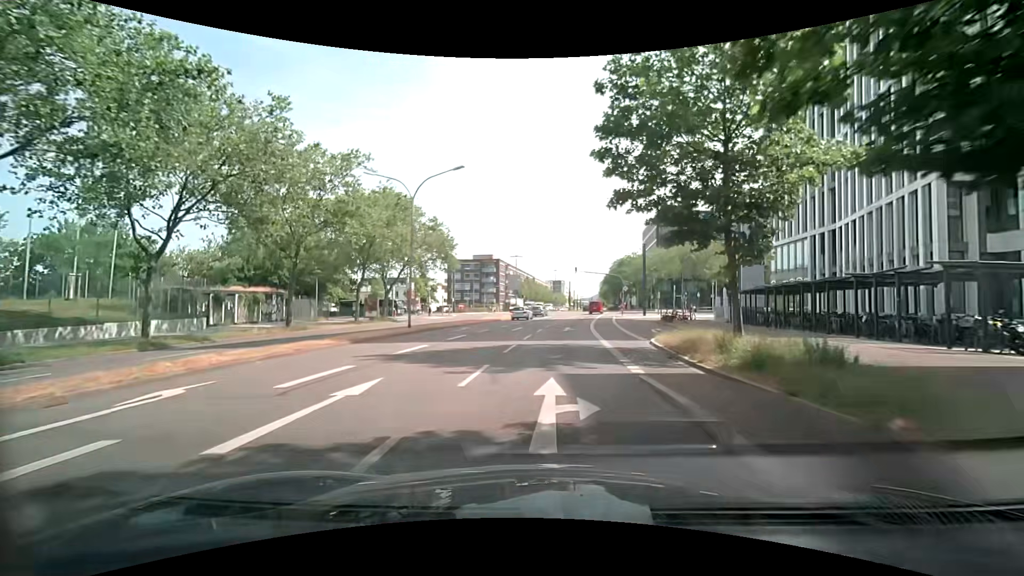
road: secondary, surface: asphalt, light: Day
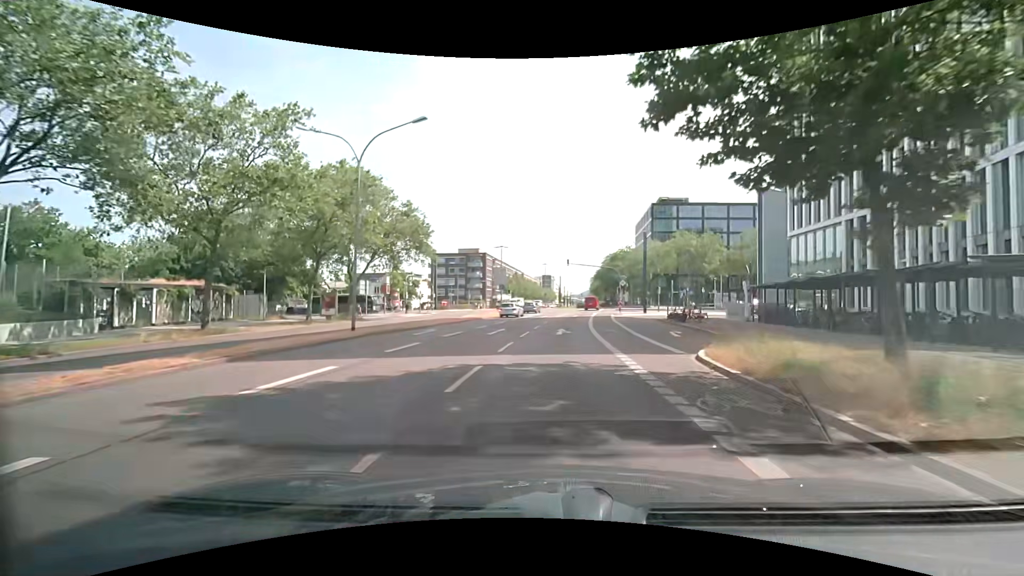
(+0.1, +7.2) m; +1°
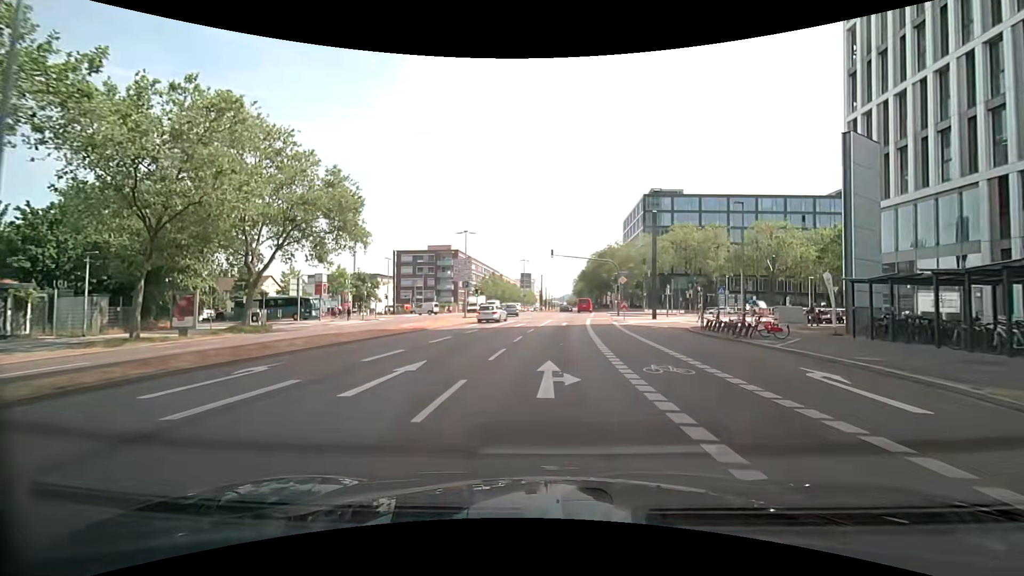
(+0.3, +14.5) m; +3°
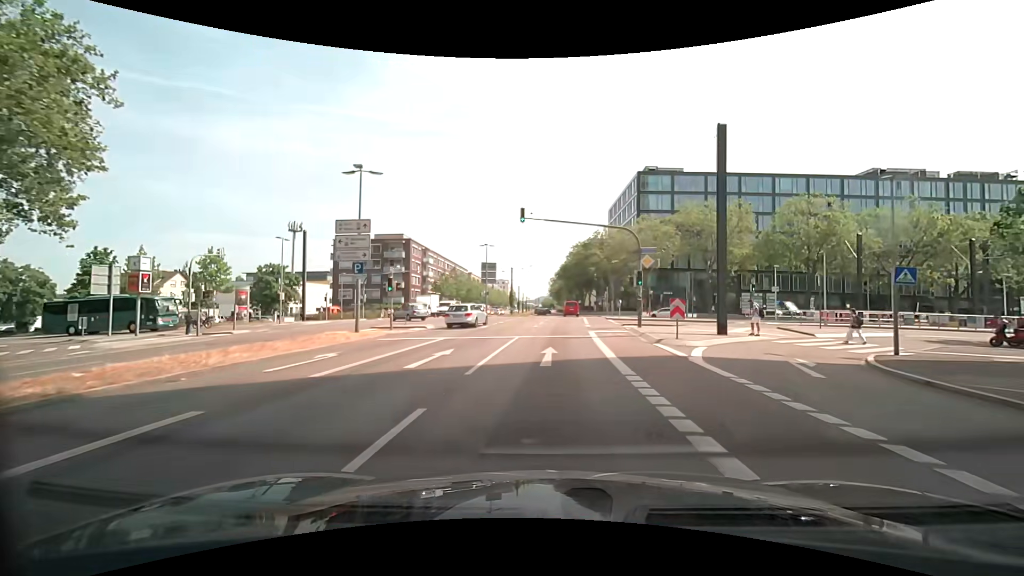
(+0.5, +21.8) m; +2°
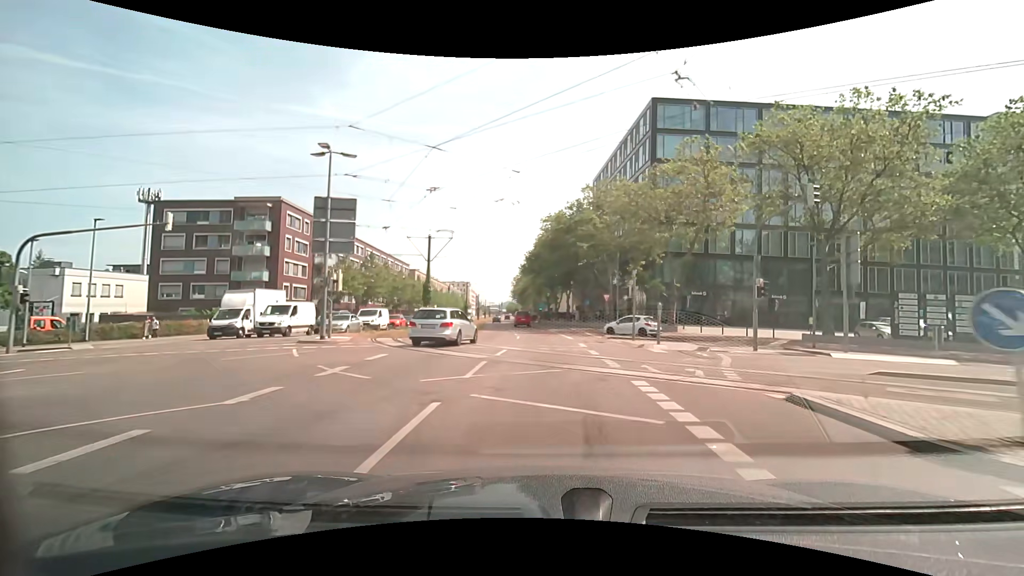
(+1.4, +36.2) m; +5°
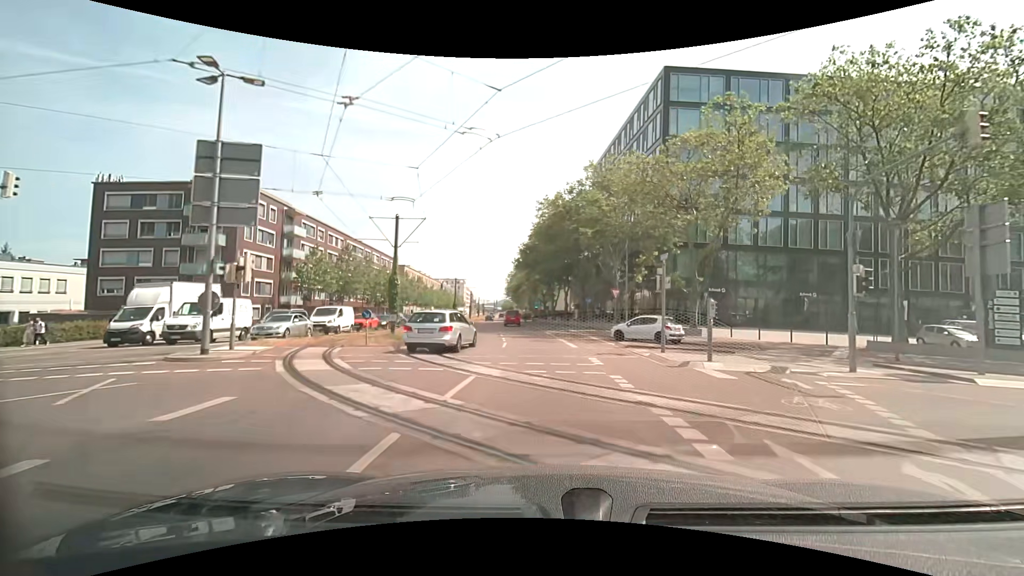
(0.0, +7.2) m; 0°
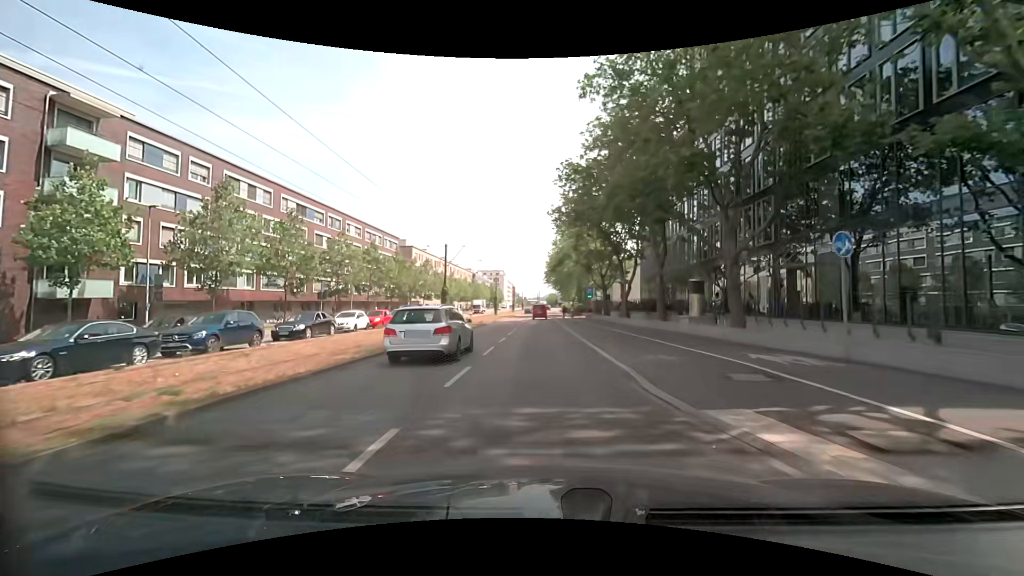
(-1.4, +35.6) m; -5°
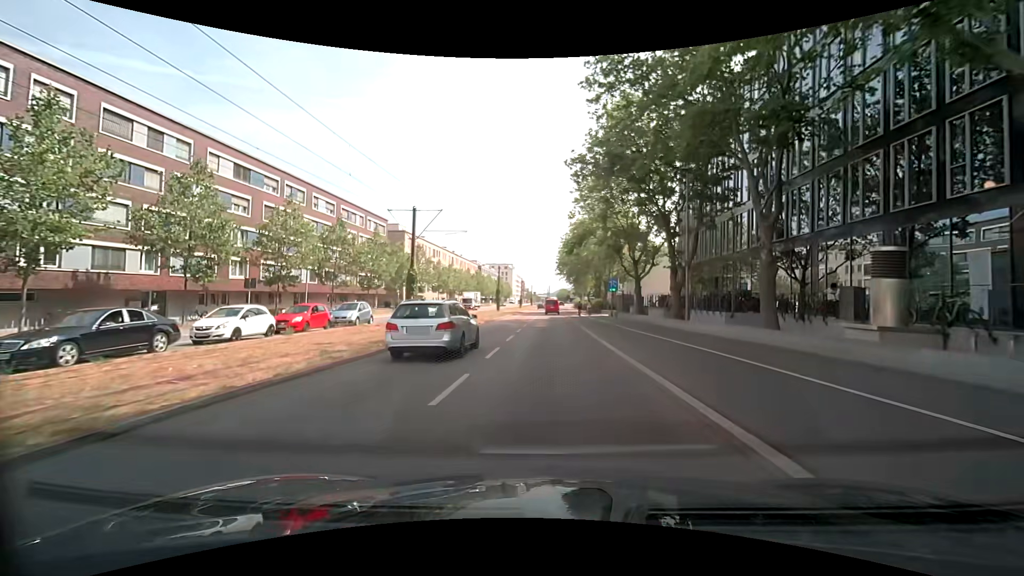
(-0.3, +14.1) m; -2°
(0, +10) (0, +20) (0, +30) (+1, +40) (+1, +50) (+1, +60) (+1, +70) (+1, +80) (+2, +90) (+2, +100) m
